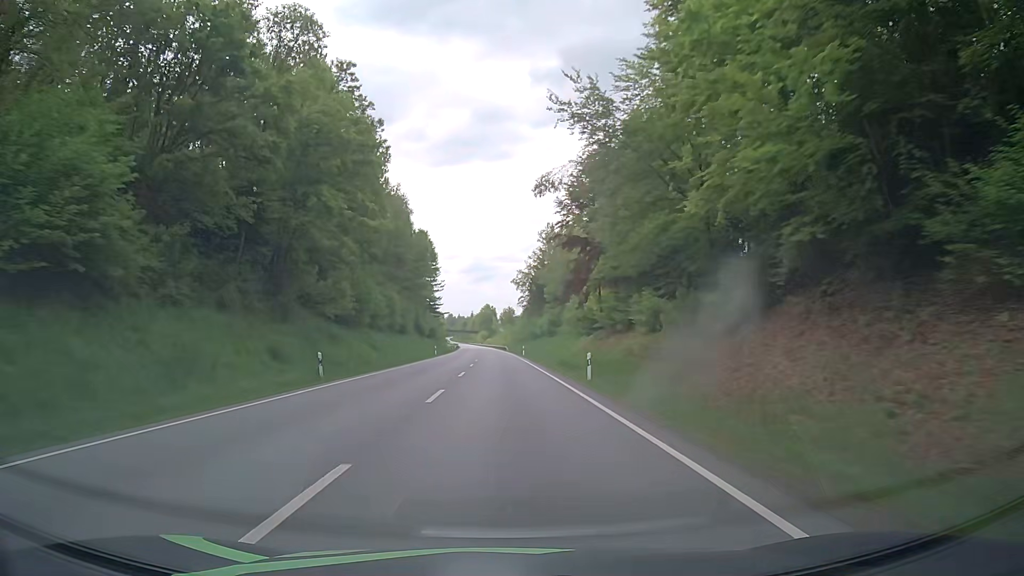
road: primary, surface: asphalt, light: Day
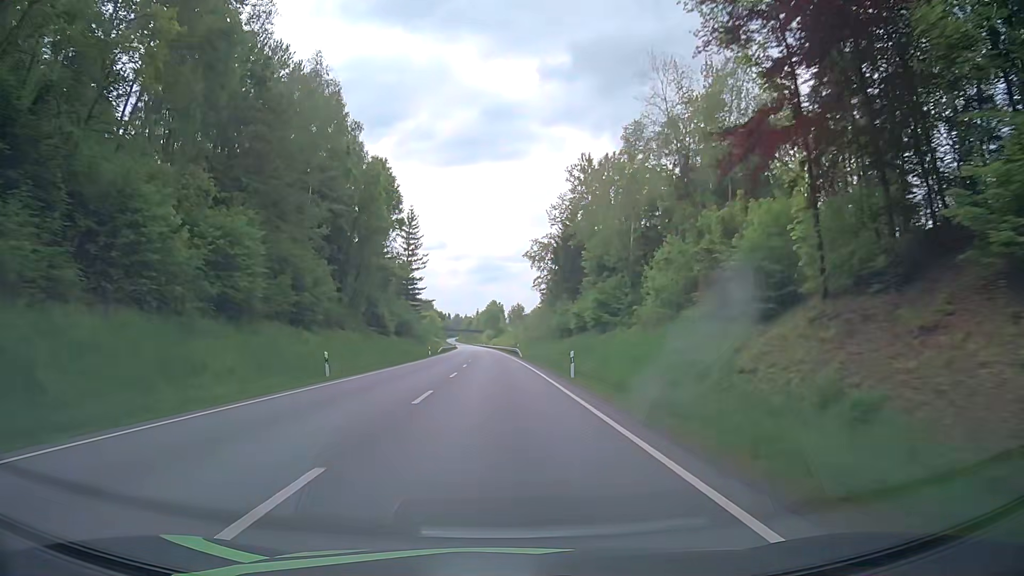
(0.0, +48.2) m; 0°
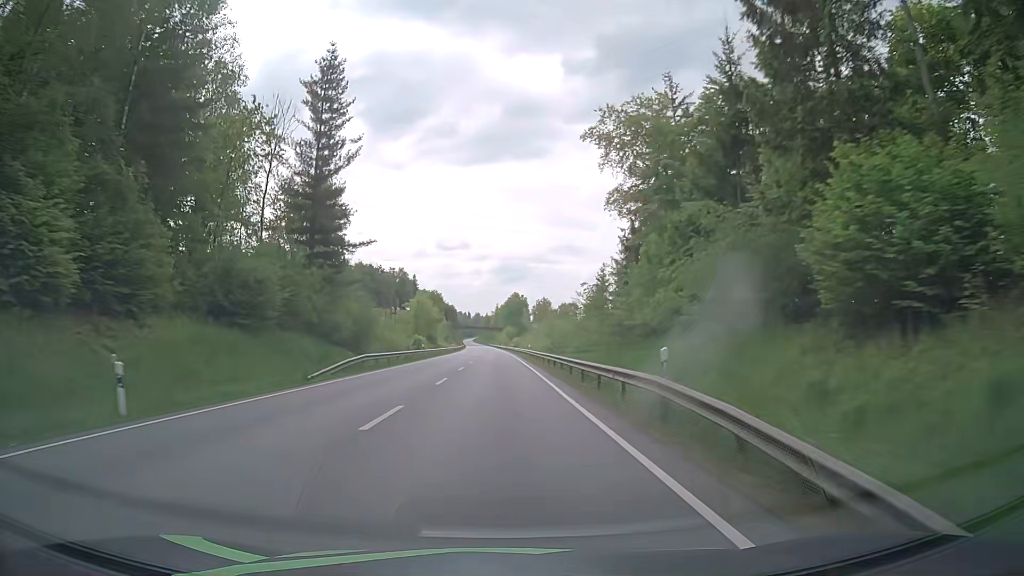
(-1.2, +64.5) m; -2°
(0, +10) (0, +20) (0, +30) (0, +40) (0, +50) (-1, +60) (-1, +70) (-1, +80) (-1, +90) (-2, +100) m
